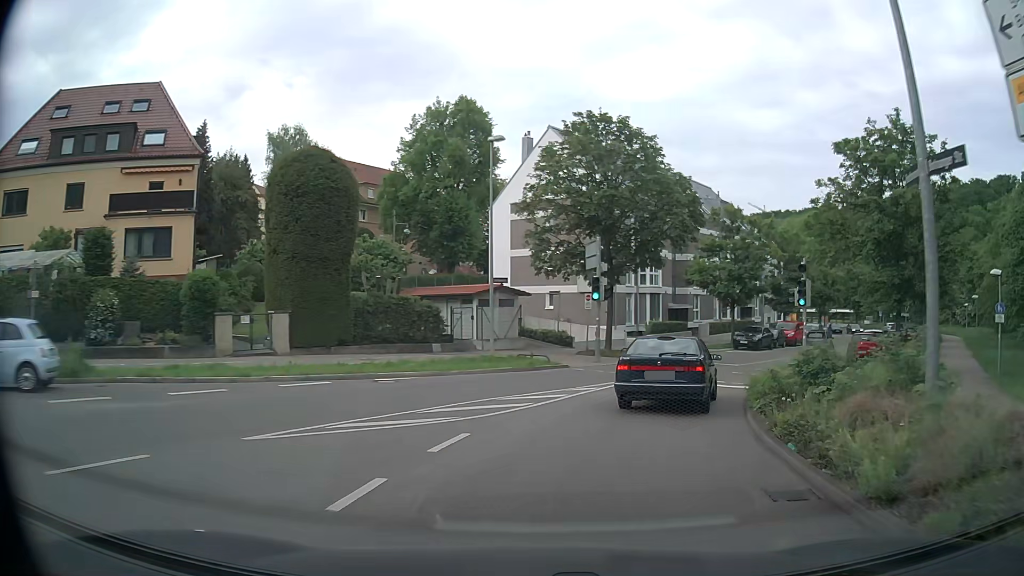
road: secondary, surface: asphalt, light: Day
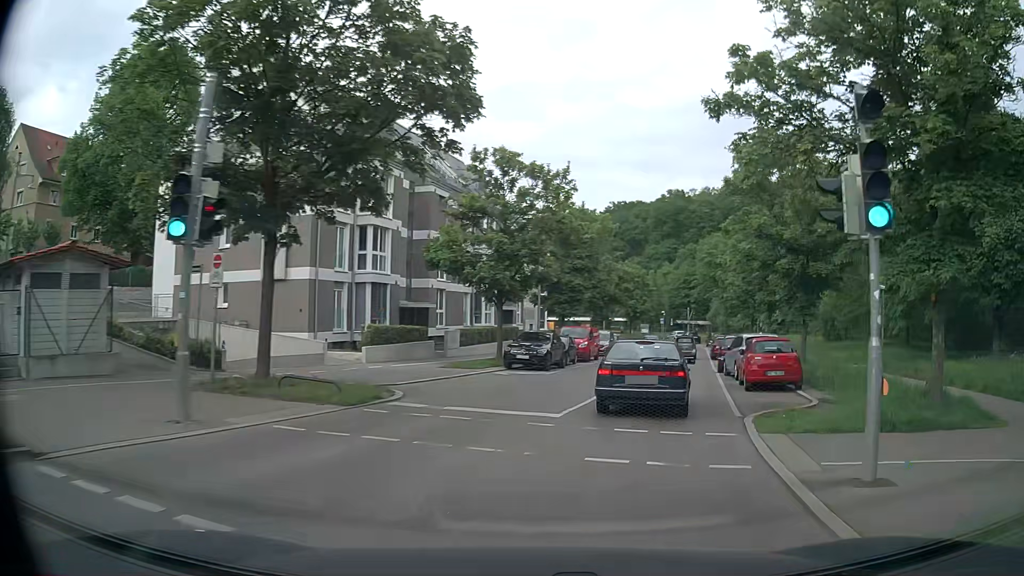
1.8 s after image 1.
(+3.3, +17.1) m; +23°
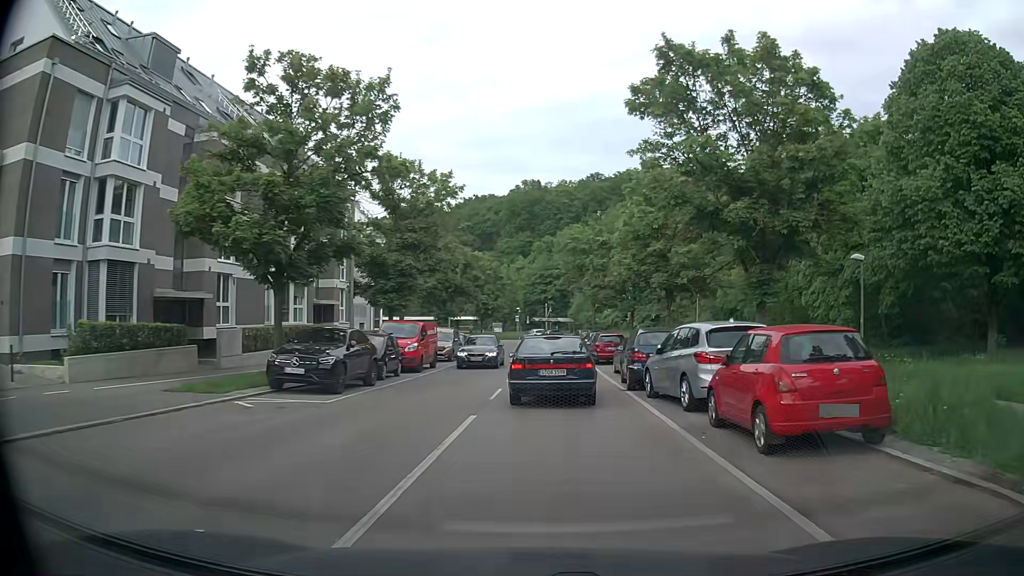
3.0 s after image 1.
(+1.4, +11.5) m; +12°
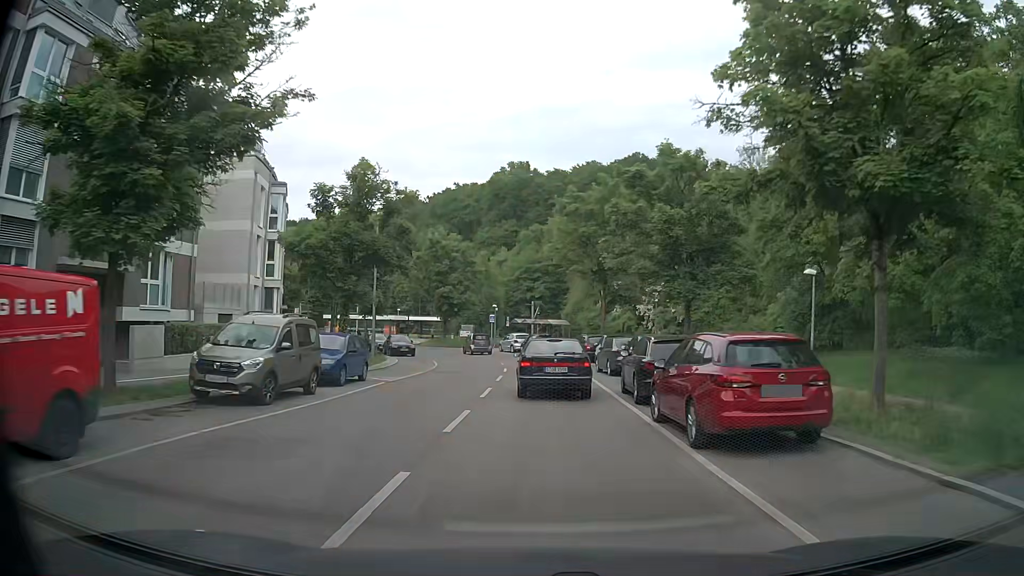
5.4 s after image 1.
(+1.1, +23.3) m; +2°
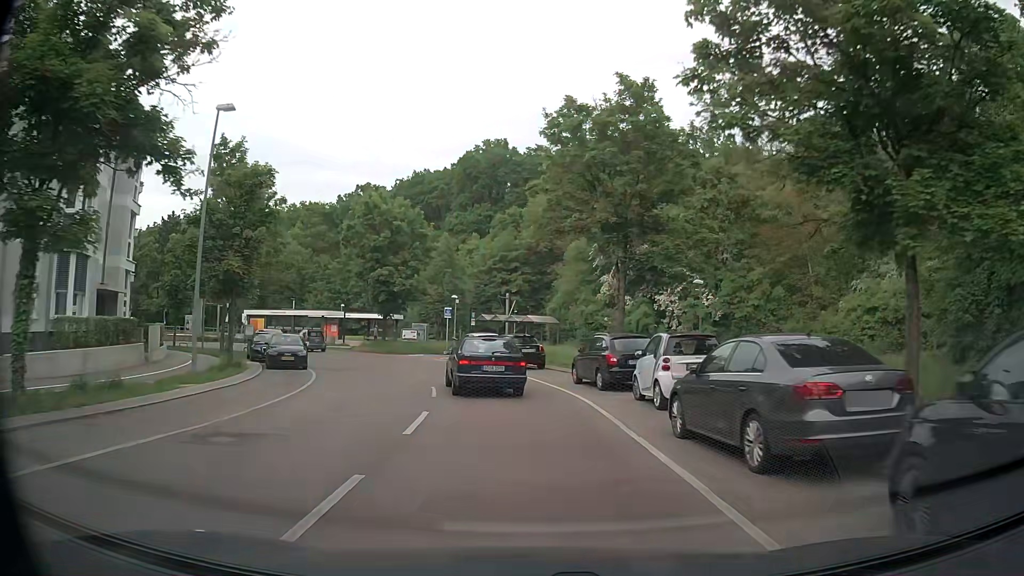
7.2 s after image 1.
(+0.4, +18.6) m; +2°
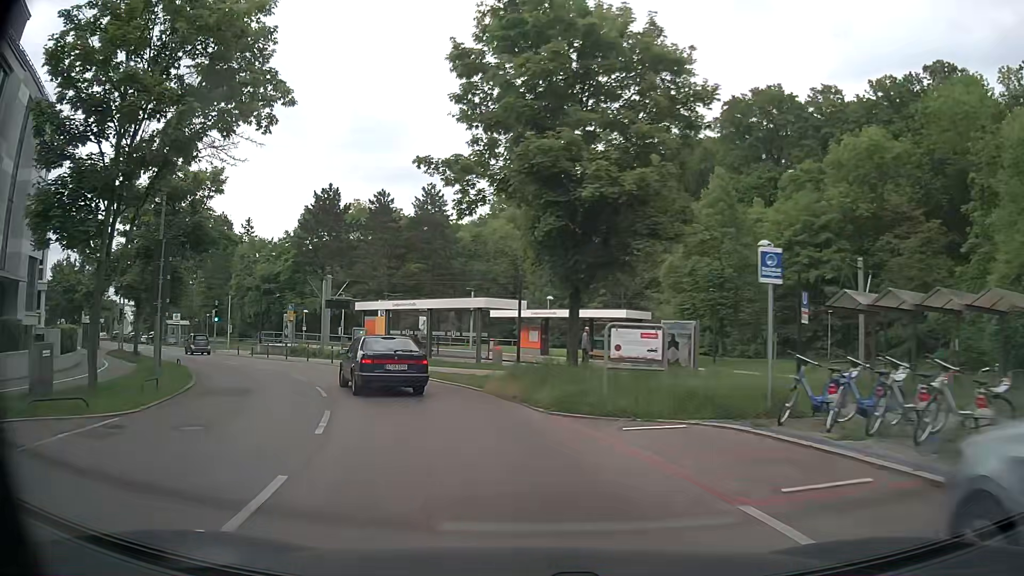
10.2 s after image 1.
(-4.1, +30.7) m; -22°
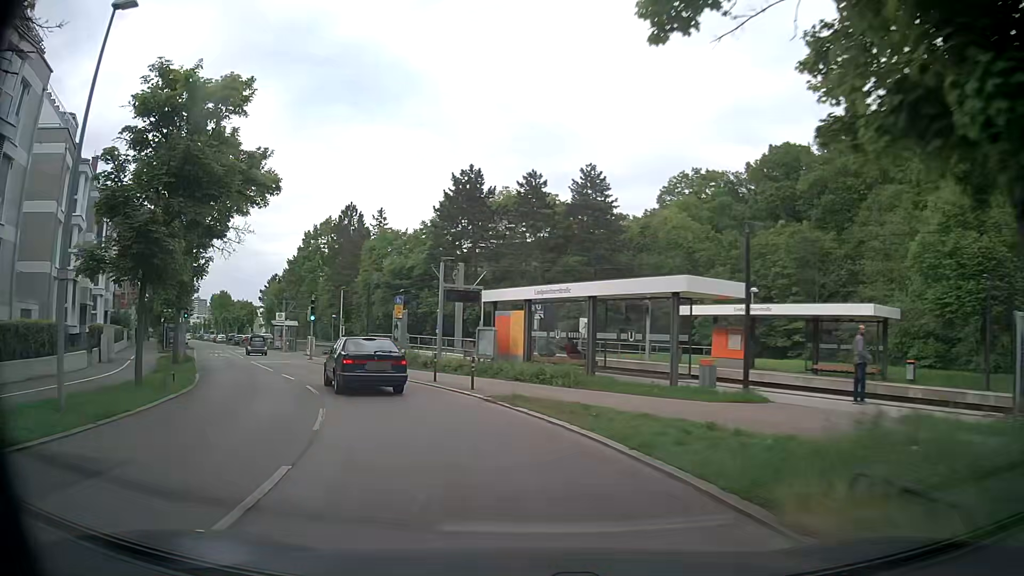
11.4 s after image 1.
(-1.4, +12.0) m; -13°
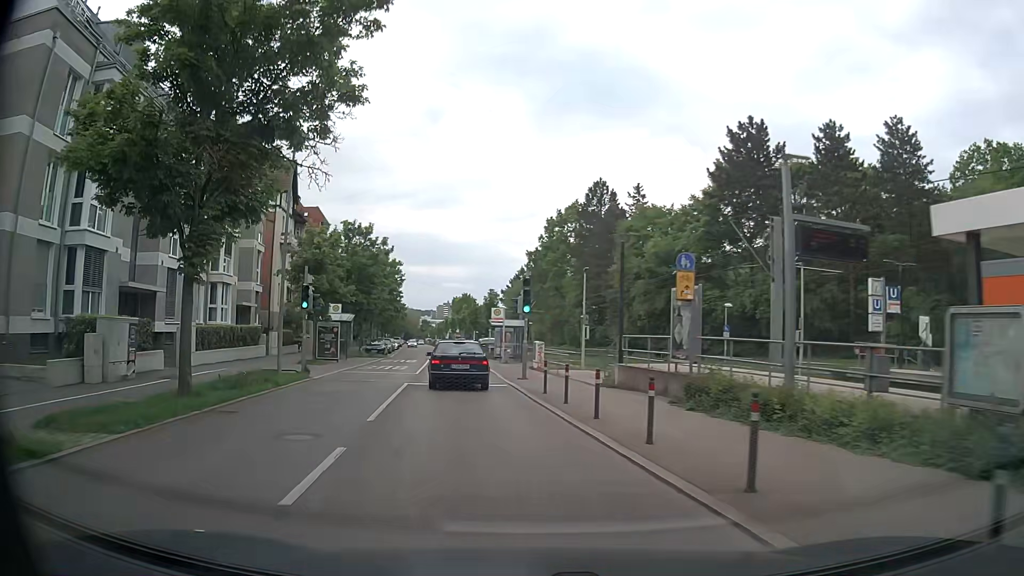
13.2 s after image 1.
(-3.5, +17.1) m; -23°
